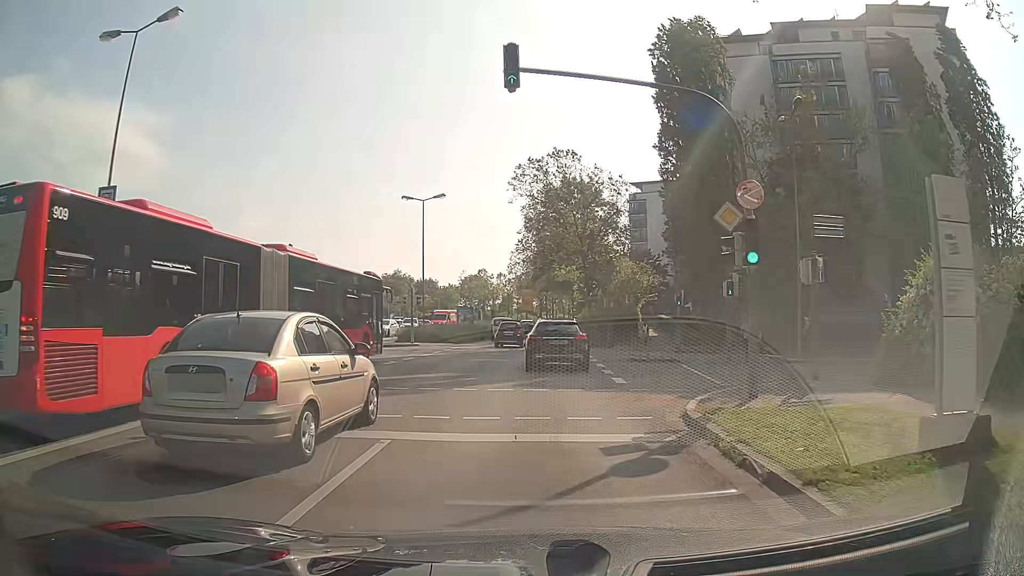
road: secondary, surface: asphalt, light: Day
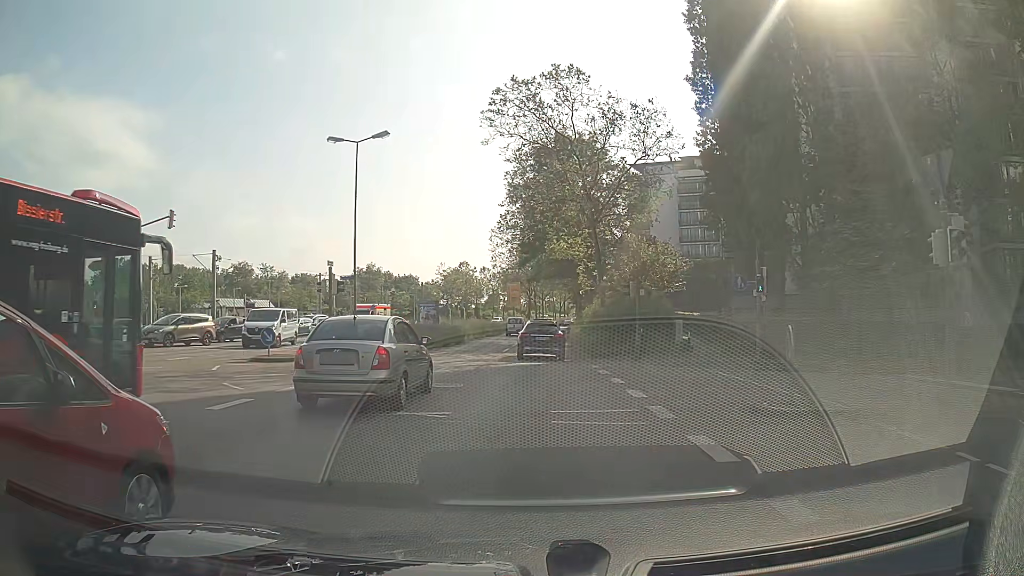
(+0.3, +15.1) m; +1°
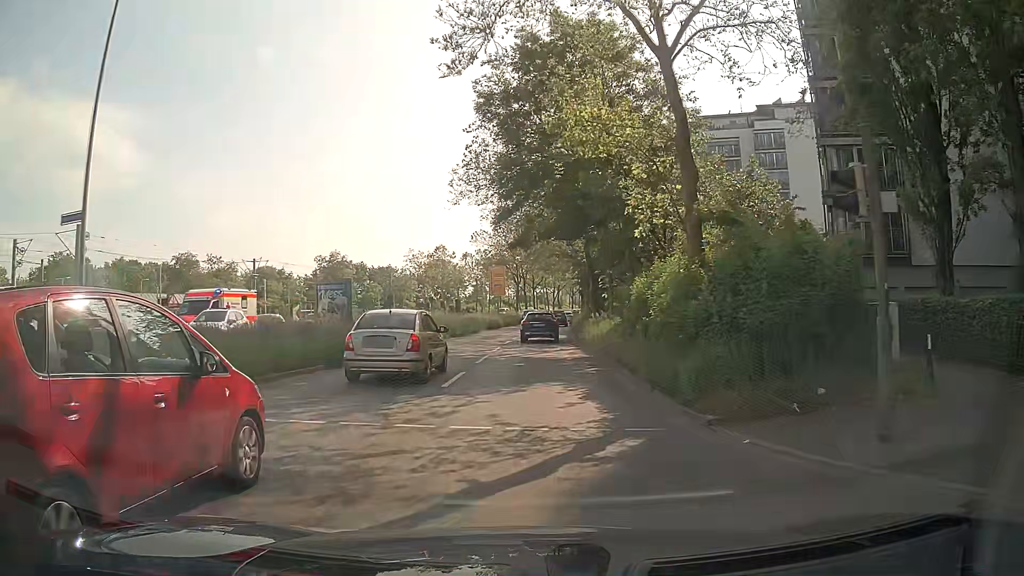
(+0.2, +19.1) m; +1°
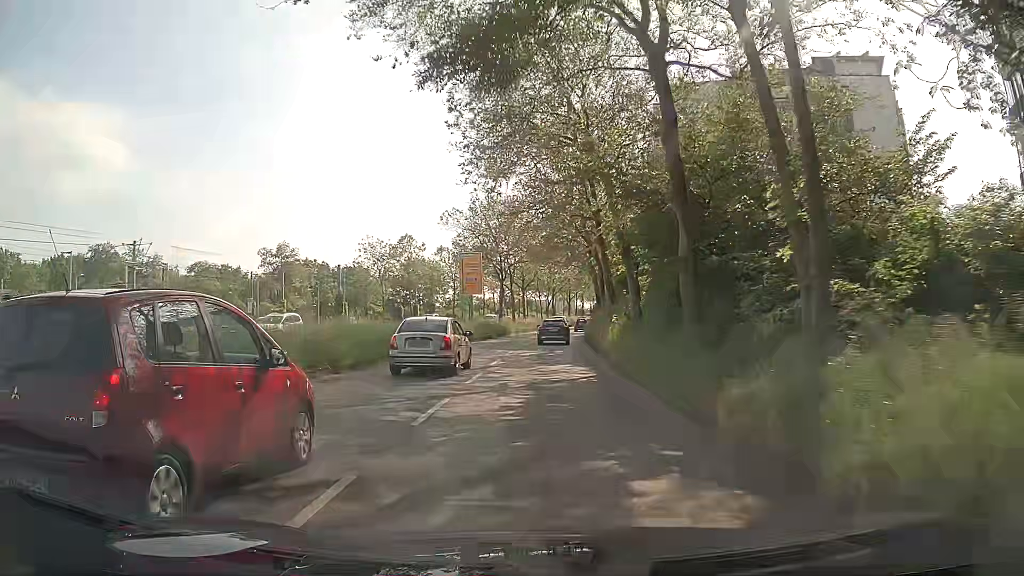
(+0.1, +22.3) m; 0°
(0, +10) (0, +20) (+1, +30) (+1, +40) (+2, +50) (+4, +60) (+5, +70) (+7, +80) (+8, +89) (+10, +99) m
